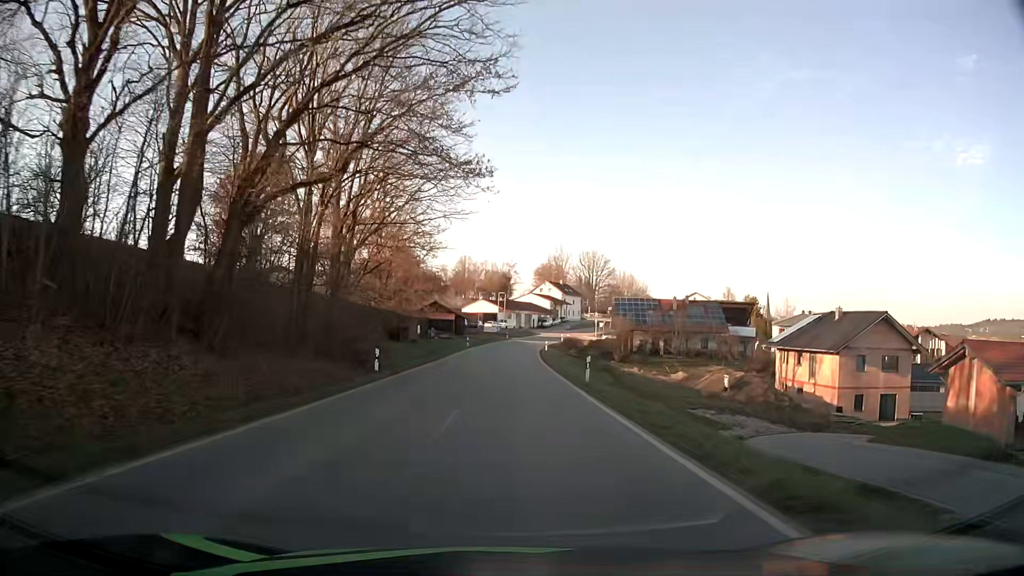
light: Day
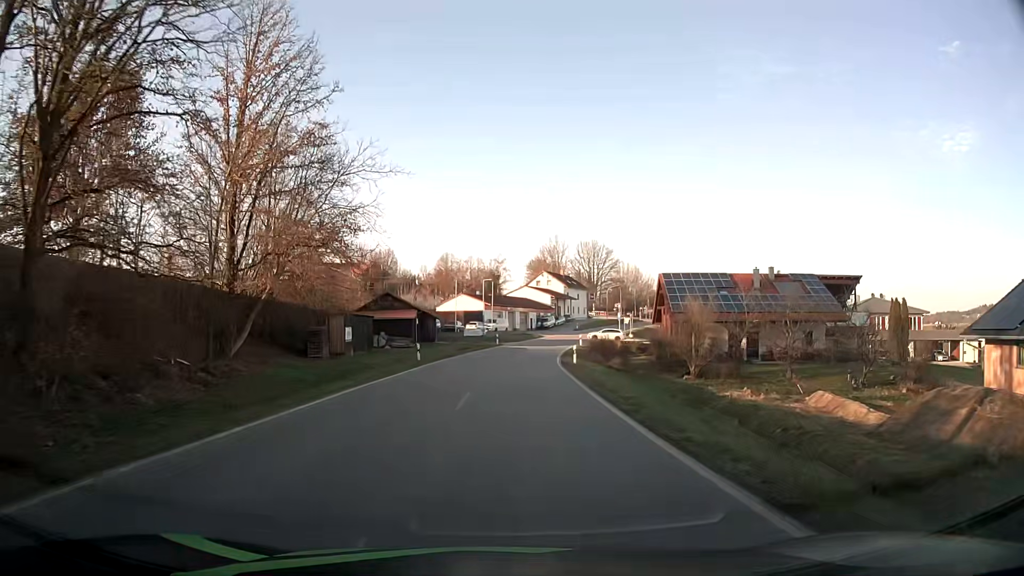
(+0.2, +32.8) m; +1°
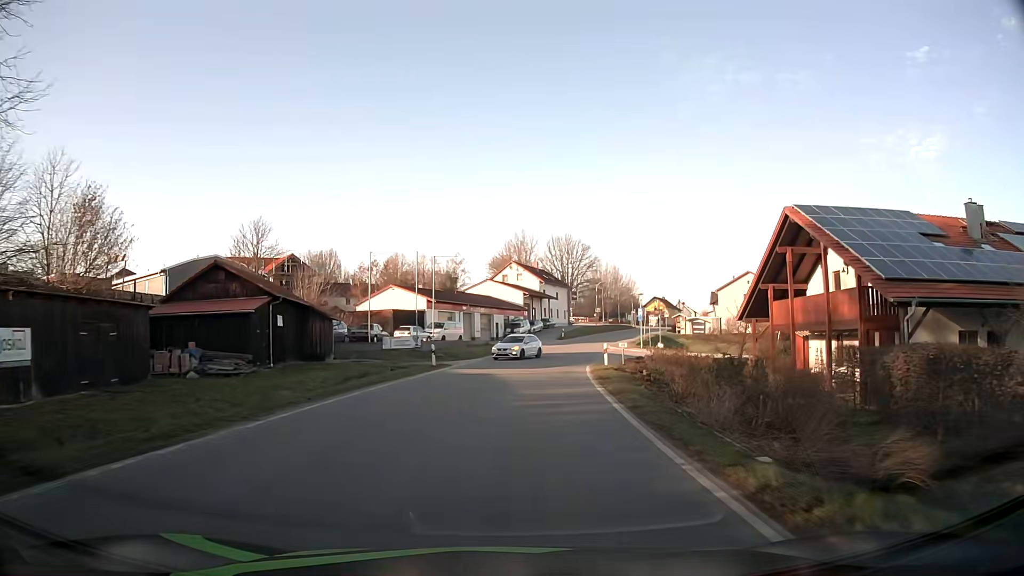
(+0.6, +33.0) m; +3°
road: tertiary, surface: asphalt
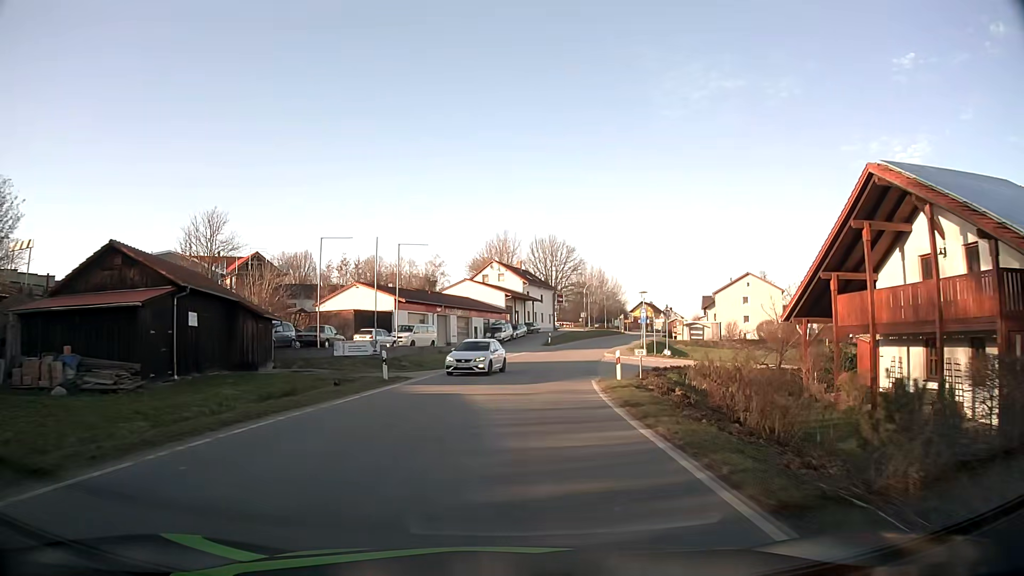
(+0.1, +8.2) m; +1°
(0, +10) (+1, +20) (+2, +30) (+3, +40) (+5, +50) (+7, +59) (+10, +69) (+13, +79) (+16, +88) (+19, +98) m
